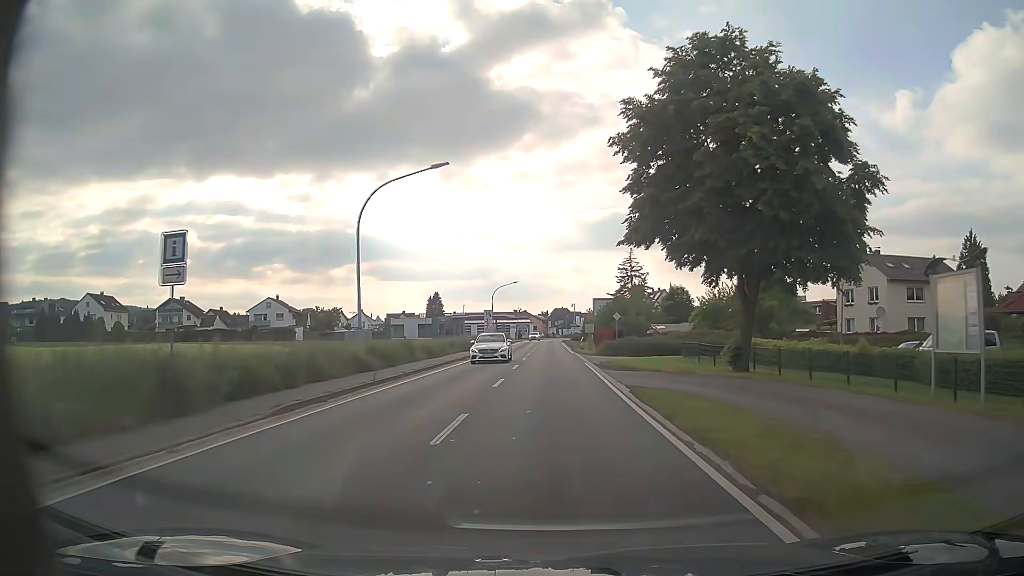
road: primary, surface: asphalt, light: Day
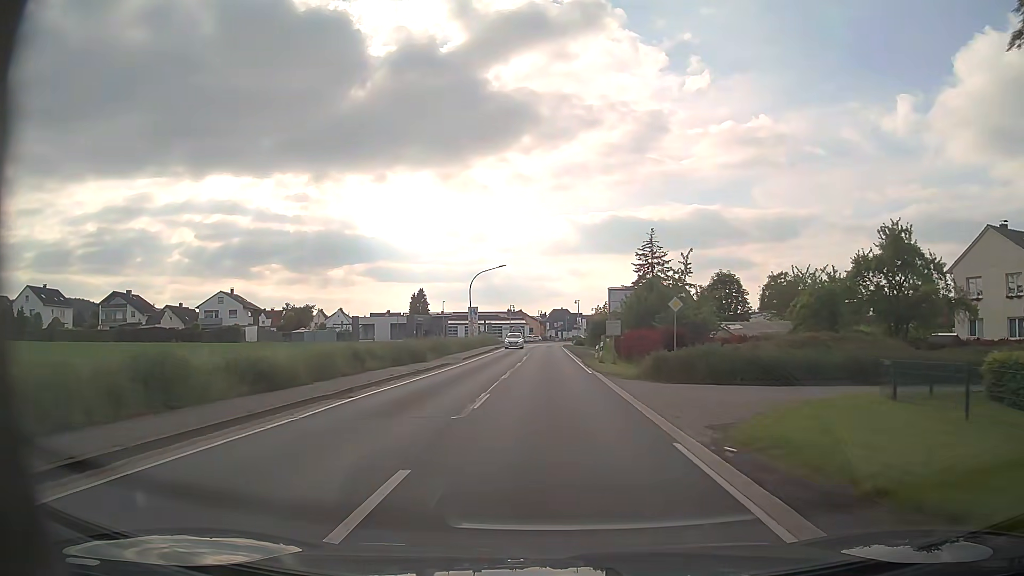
(+0.2, +22.7) m; 0°
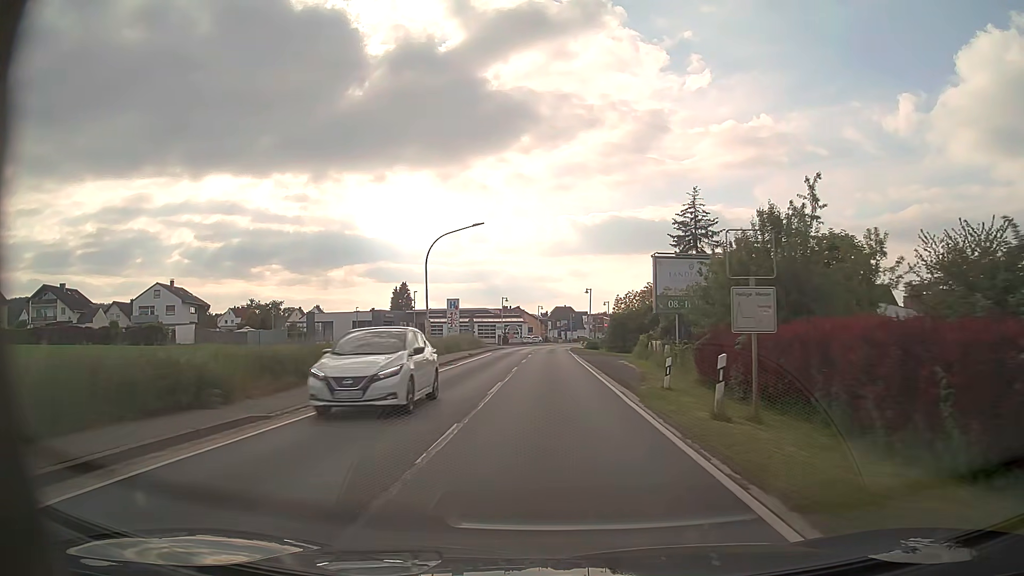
(+0.1, +23.7) m; 0°
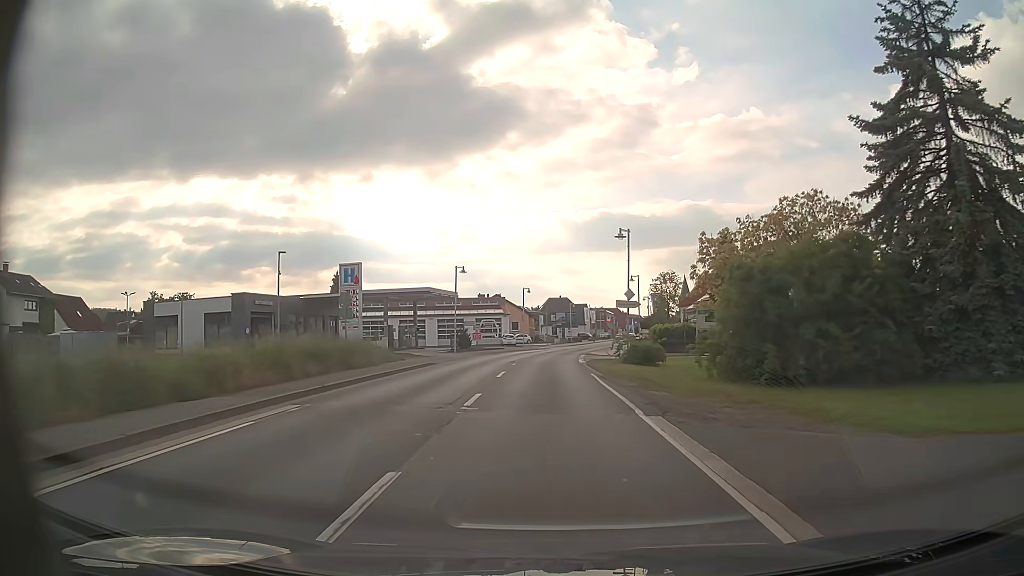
(+0.2, +40.1) m; +1°
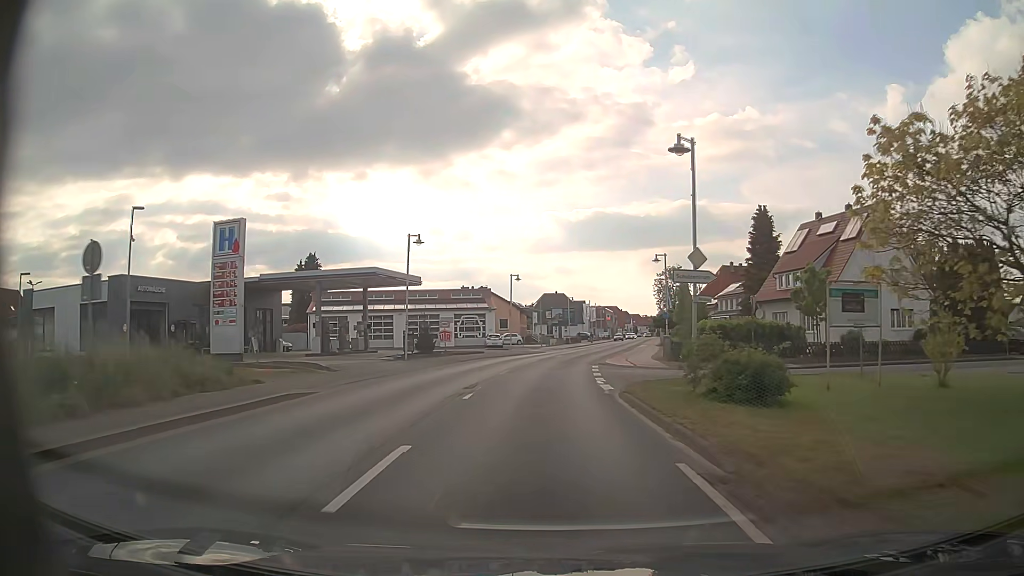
(+0.1, +16.2) m; 0°
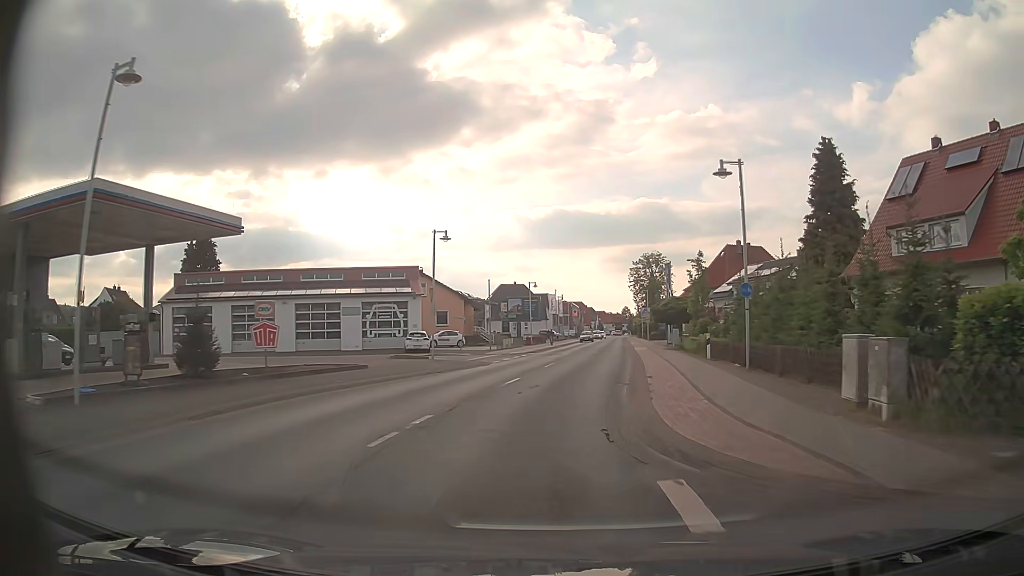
(+0.6, +24.2) m; +3°
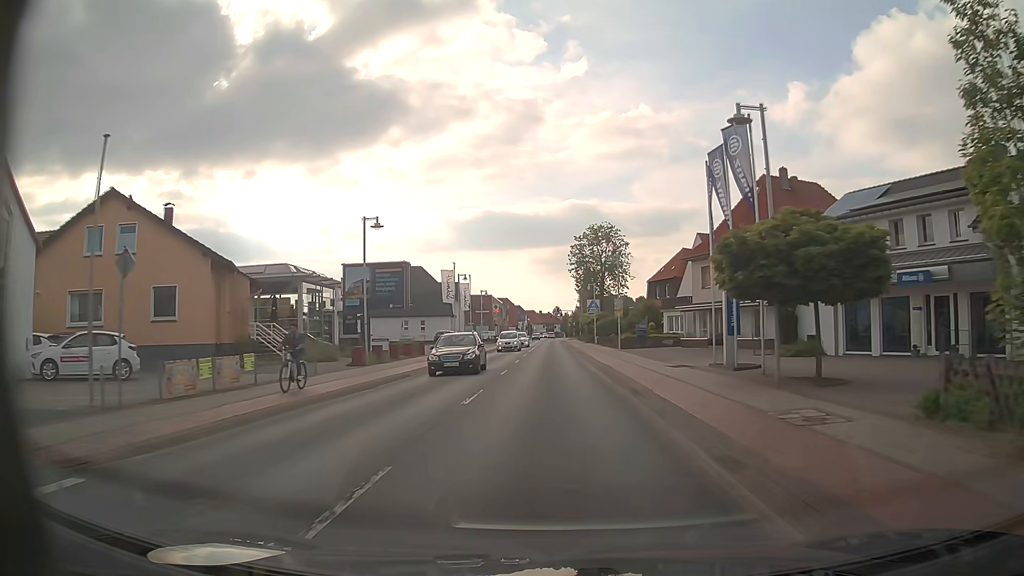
(+3.1, +40.3) m; +6°
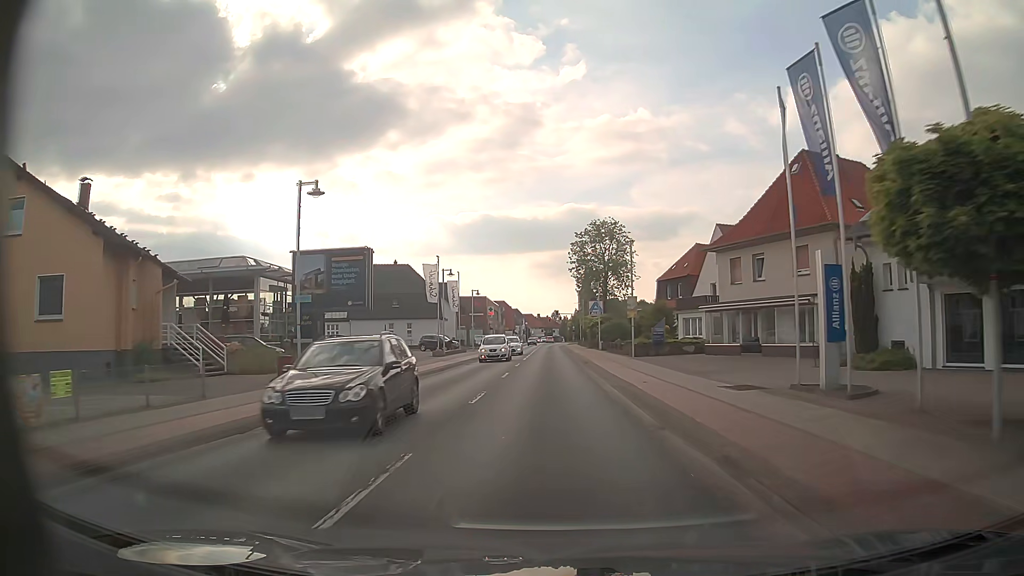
(0.0, +8.1) m; 0°
(0, +10) (0, +20) (0, +30) (0, +40) (0, +50) (+1, +60) (+1, +70) (+1, +80) (+1, +90) (+1, +100) m
